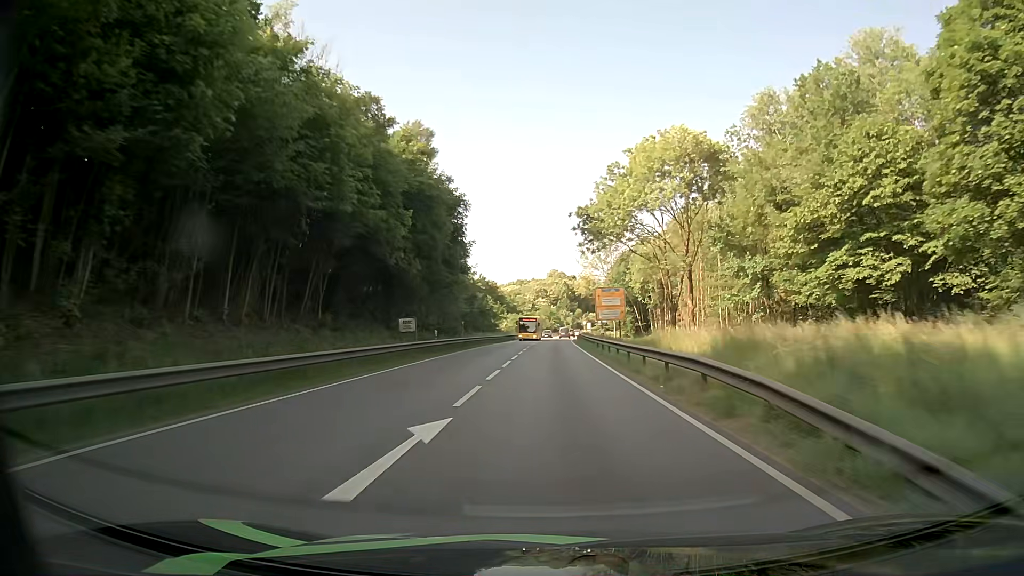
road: primary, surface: asphalt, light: Day
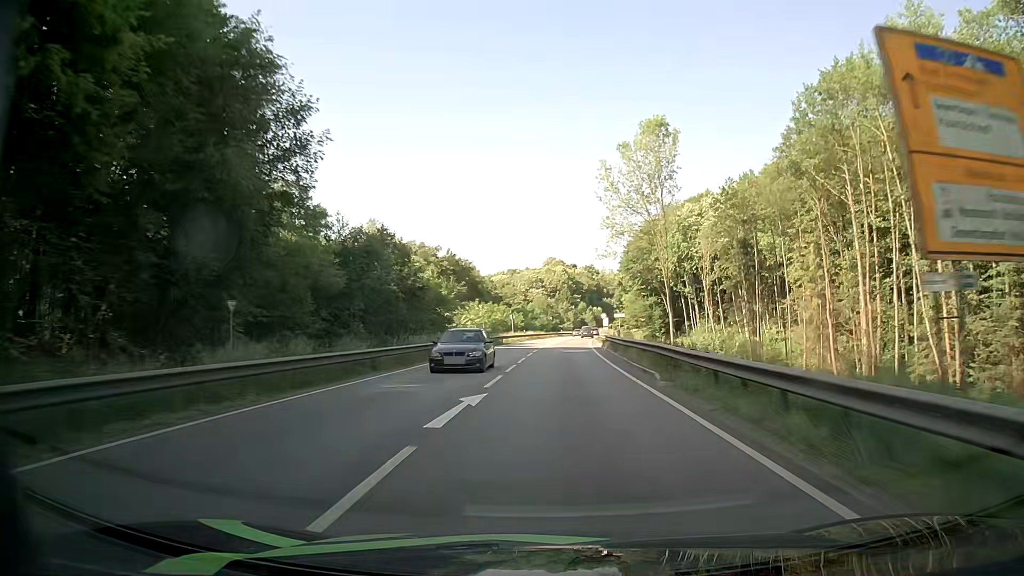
(+0.3, +50.2) m; 0°
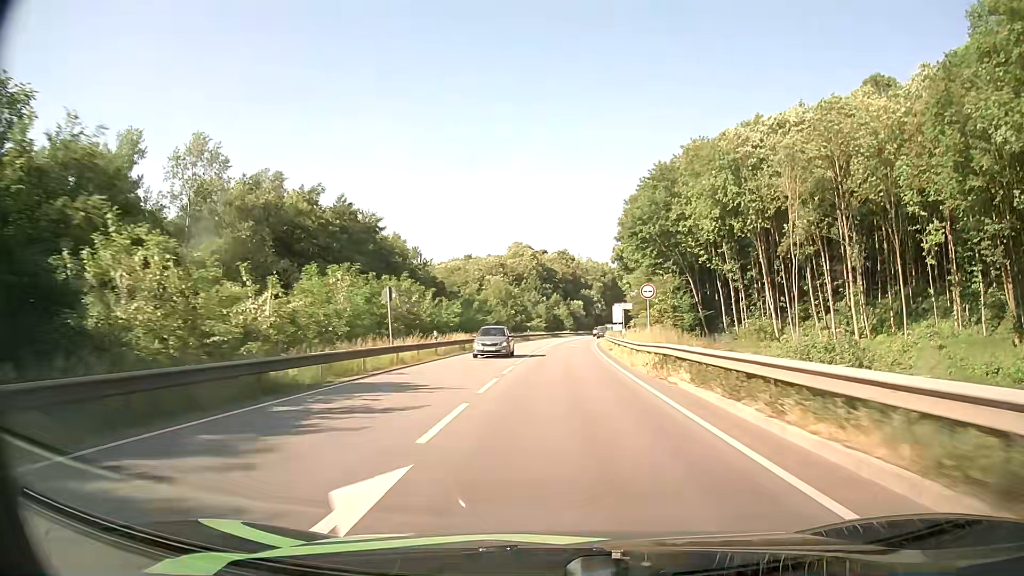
(+1.0, +49.5) m; +3°
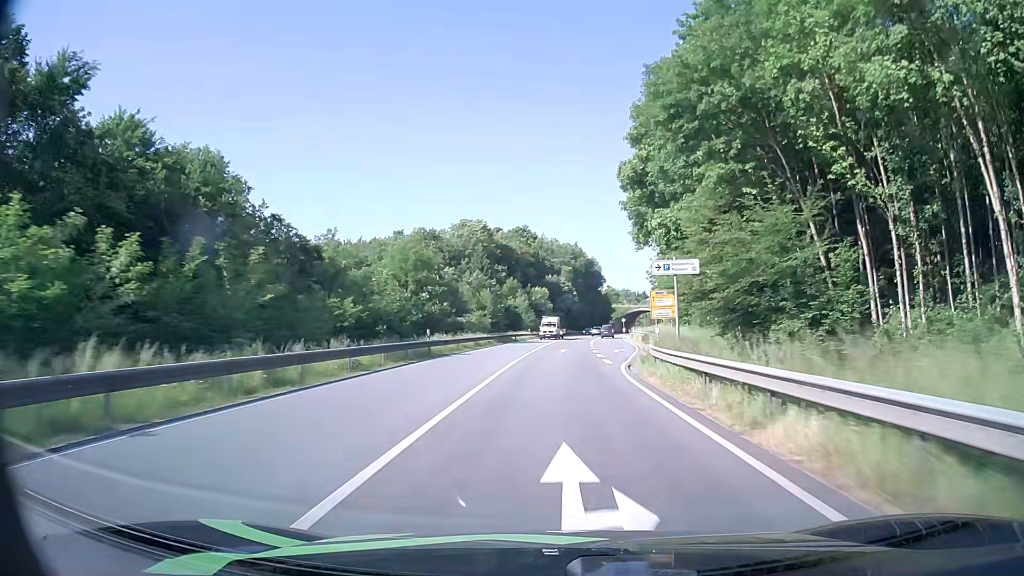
(+1.6, +49.0) m; +4°
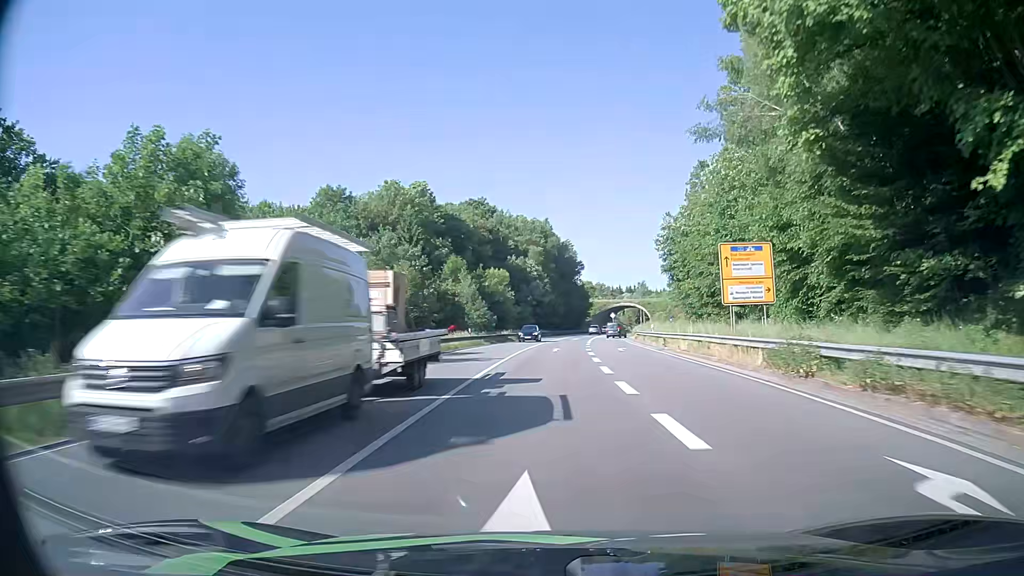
(+0.8, +36.6) m; +3°
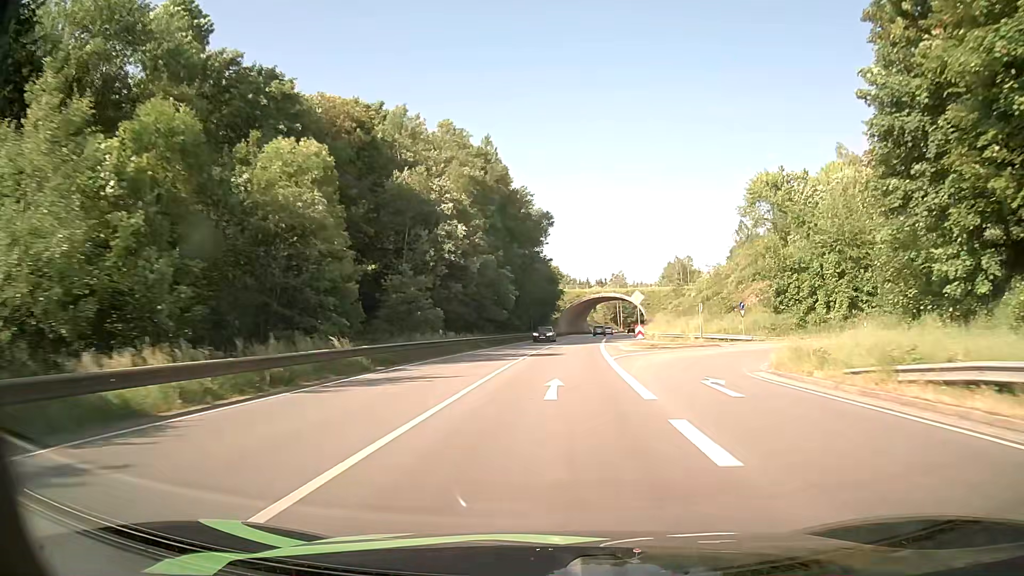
(+2.2, +60.9) m; +4°
(0, +10) (0, +20) (+1, +30) (+1, +40) (+2, +50) (+3, +60) (+3, +70) (+5, +80) (+6, +90) (+7, +100) m
